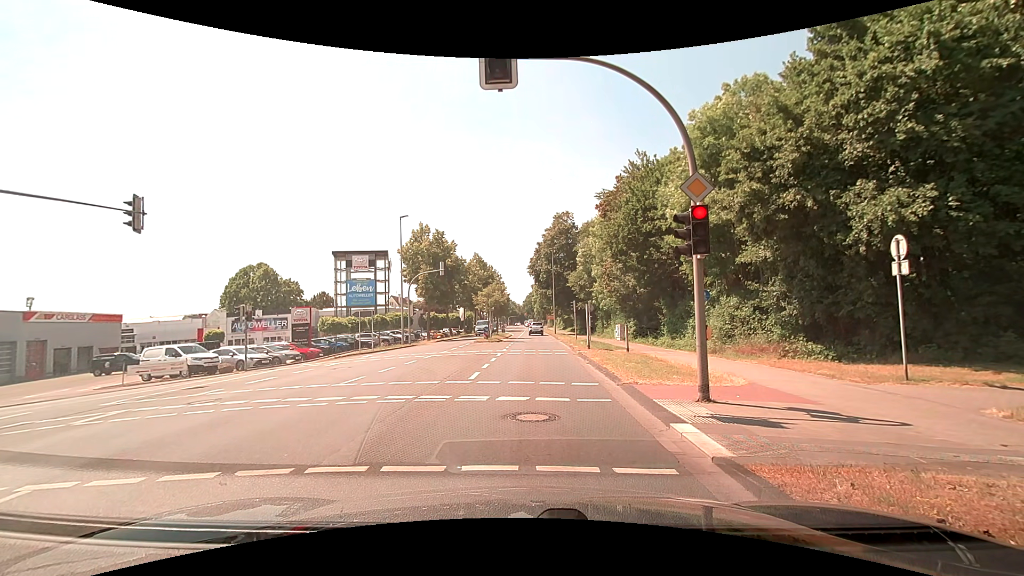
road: secondary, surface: asphalt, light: Day
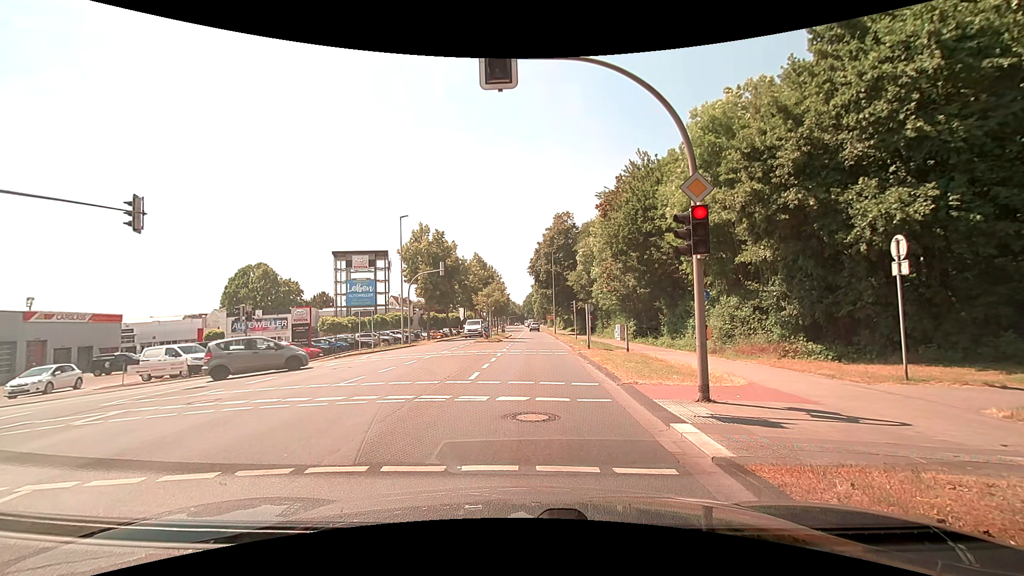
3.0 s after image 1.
(0.0, 0.0) m; 0°
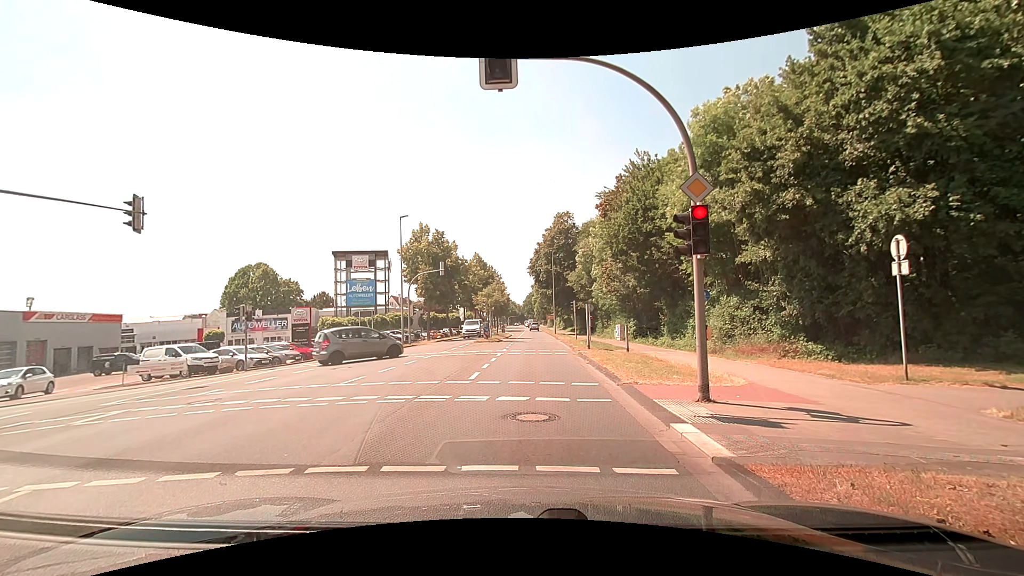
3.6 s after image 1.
(0.0, 0.0) m; 0°
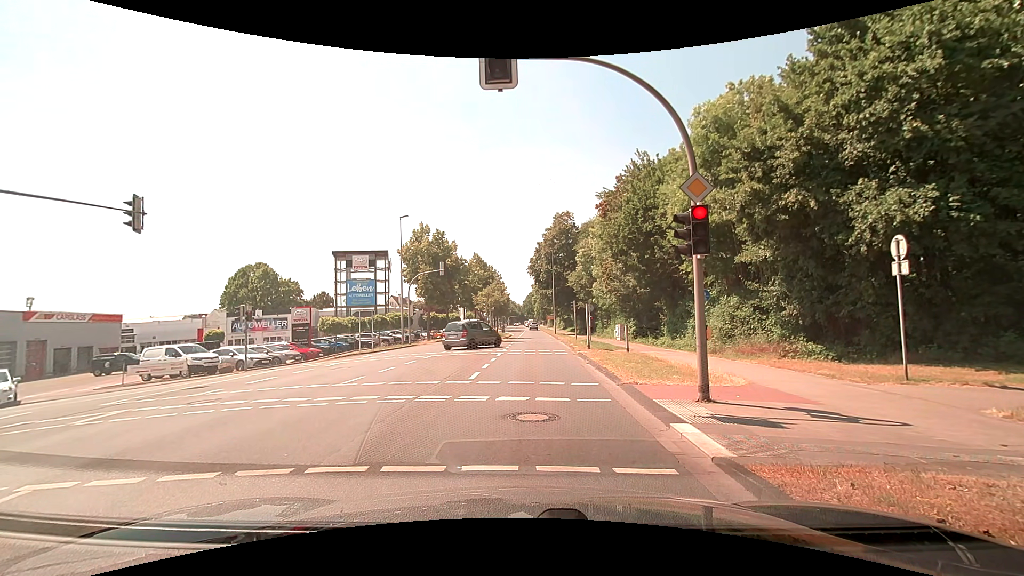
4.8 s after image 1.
(0.0, 0.0) m; 0°
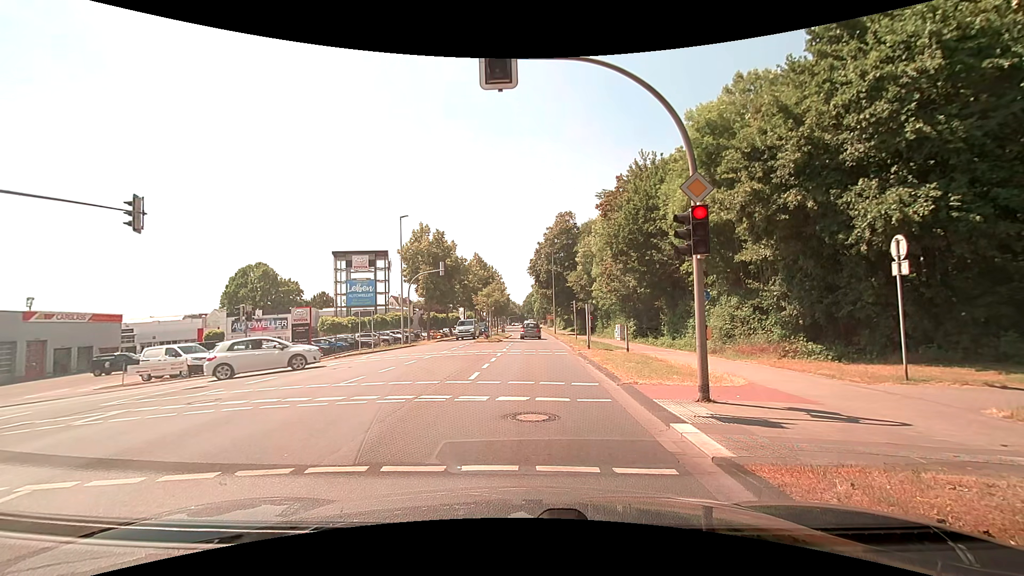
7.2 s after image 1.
(0.0, 0.0) m; 0°
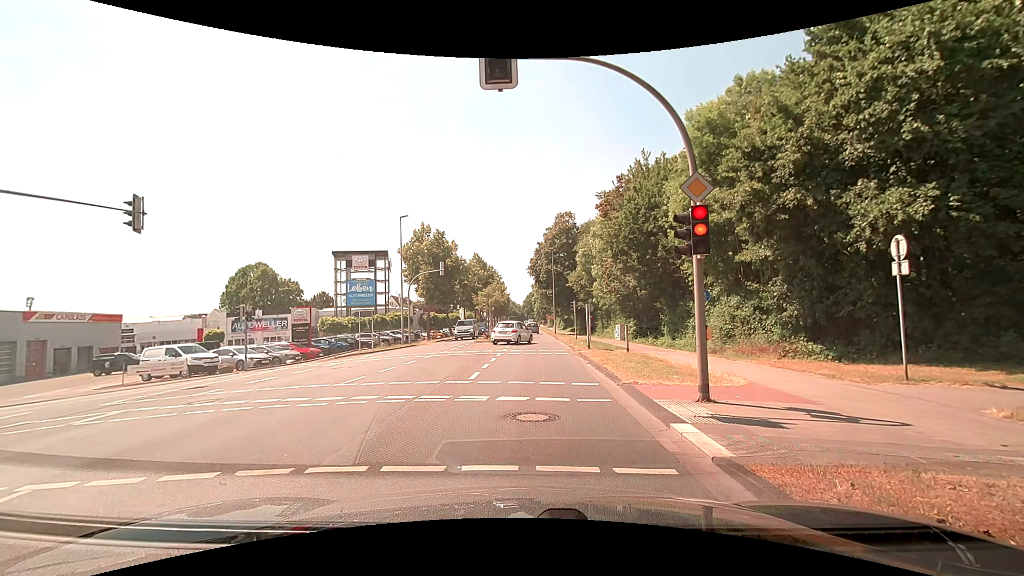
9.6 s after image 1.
(0.0, 0.0) m; 0°
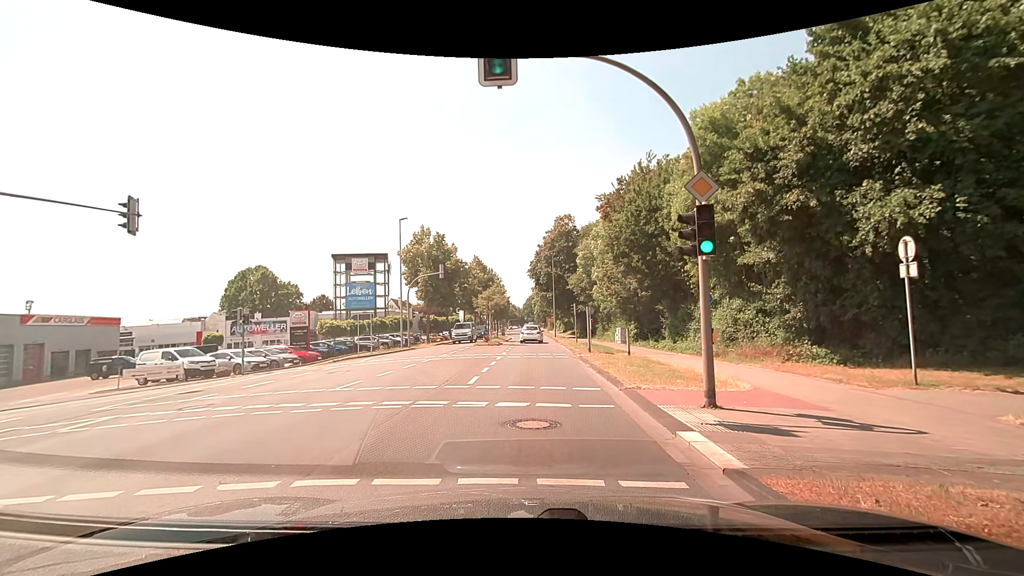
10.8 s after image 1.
(0.0, +0.3) m; 0°
